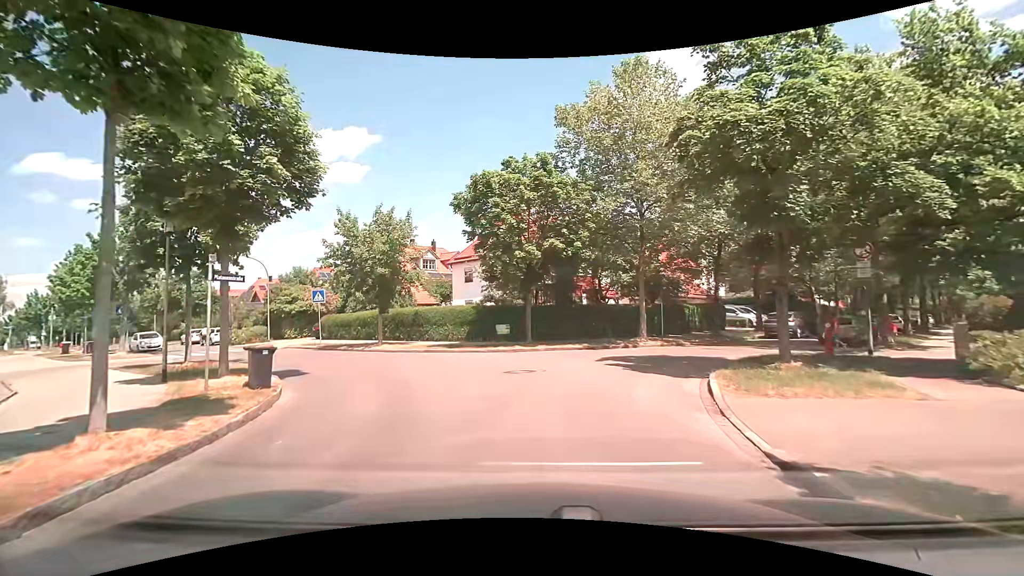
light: Day
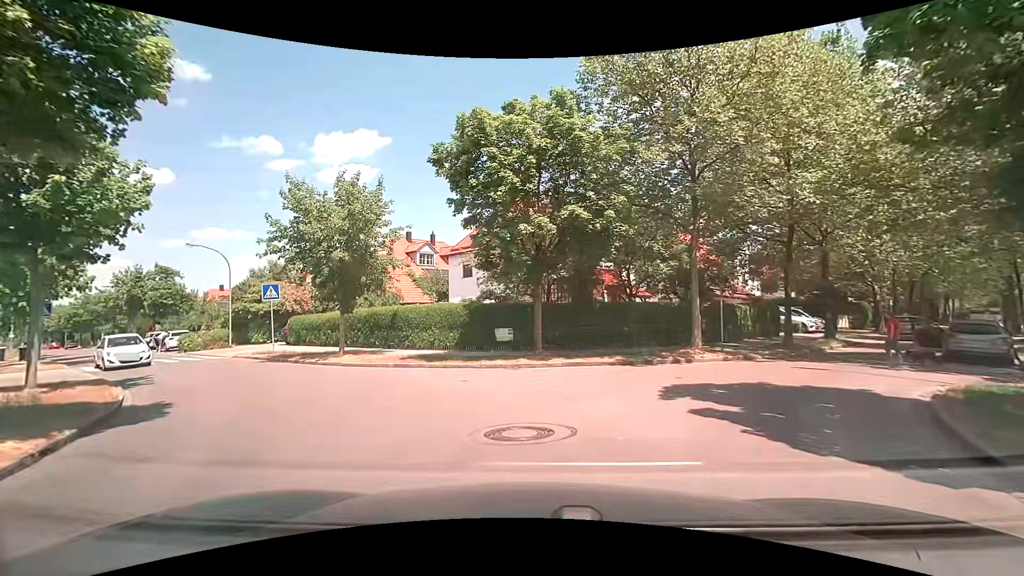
(-0.1, +6.6) m; -2°
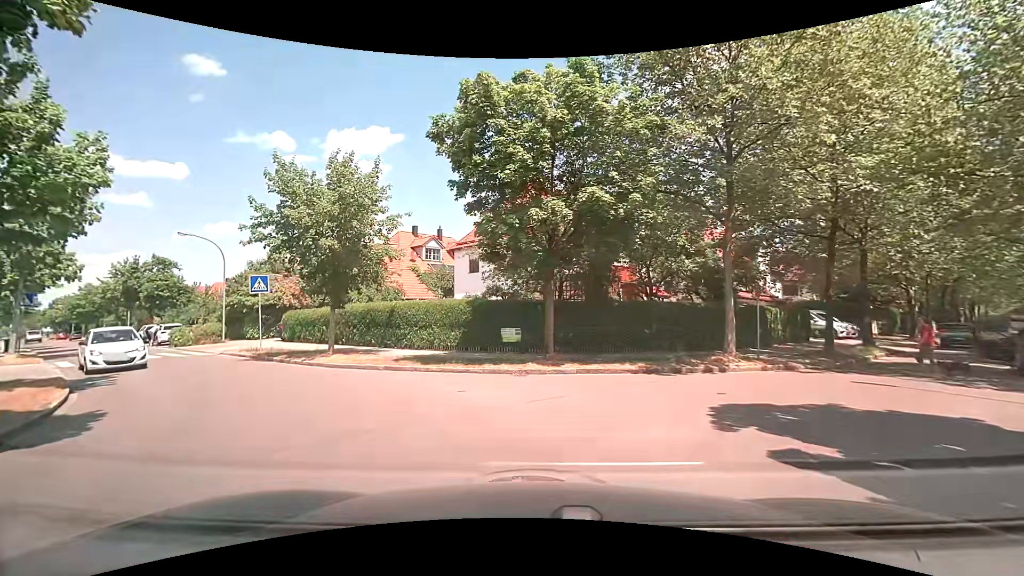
(-0.1, +2.0) m; -2°
(-2, +10) (-8, +17) (-16, +24) (-23, +31) (-30, +38) (-38, +44) (-45, +51) (-52, +58) (-60, +65) (-67, +72) m
